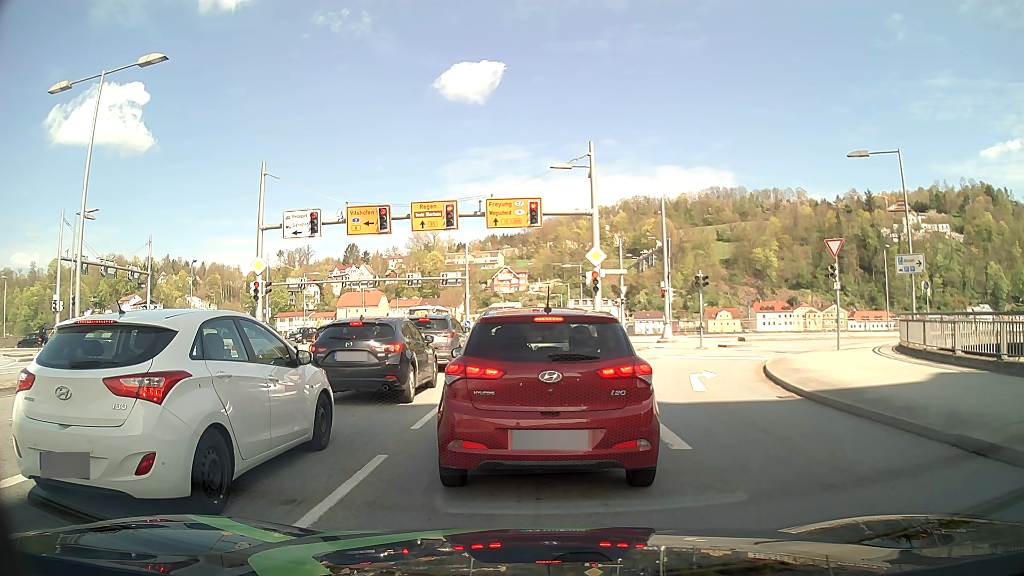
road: primary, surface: asphalt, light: Day
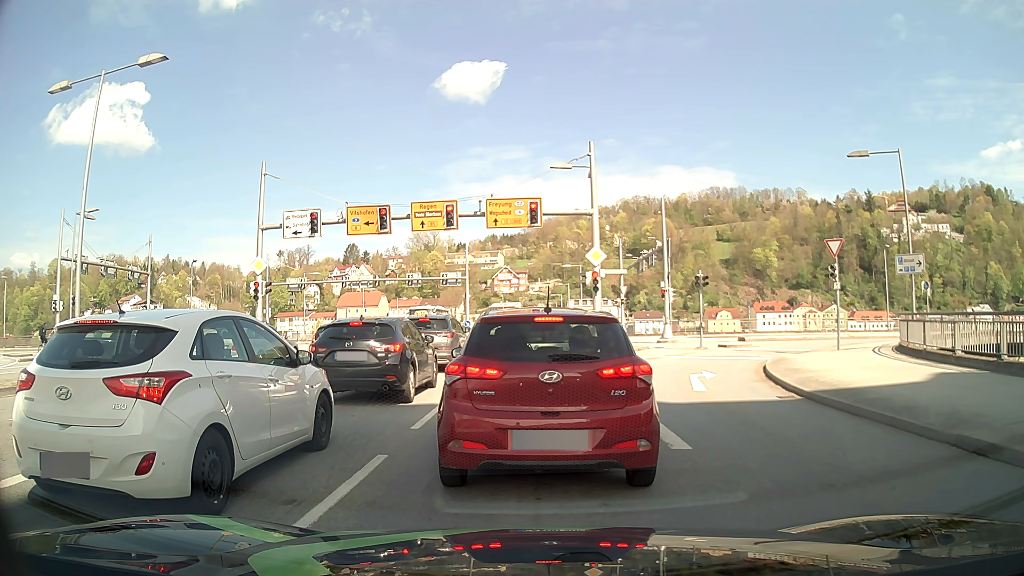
(0.0, 0.0) m; 0°
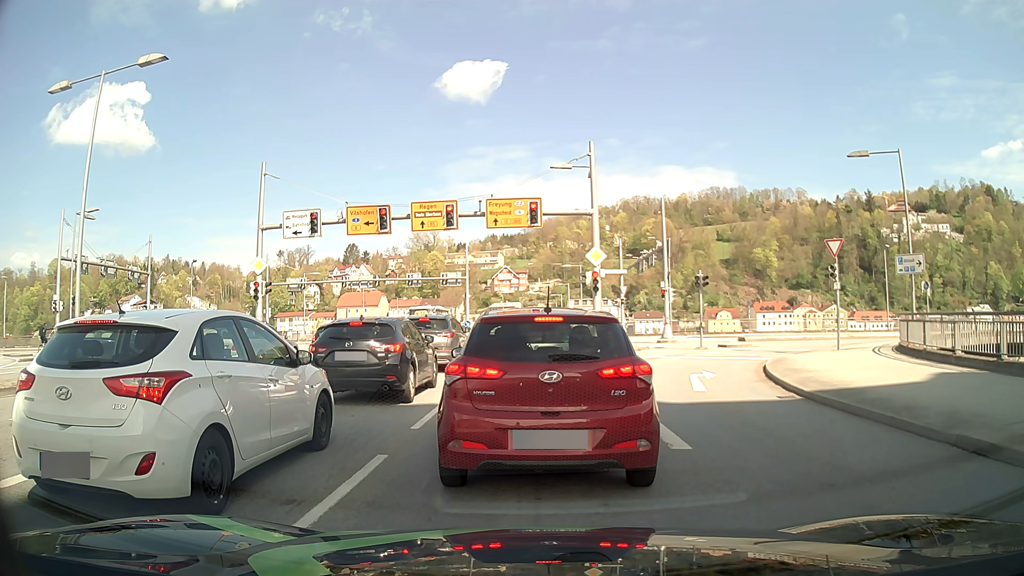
(0.0, 0.0) m; 0°
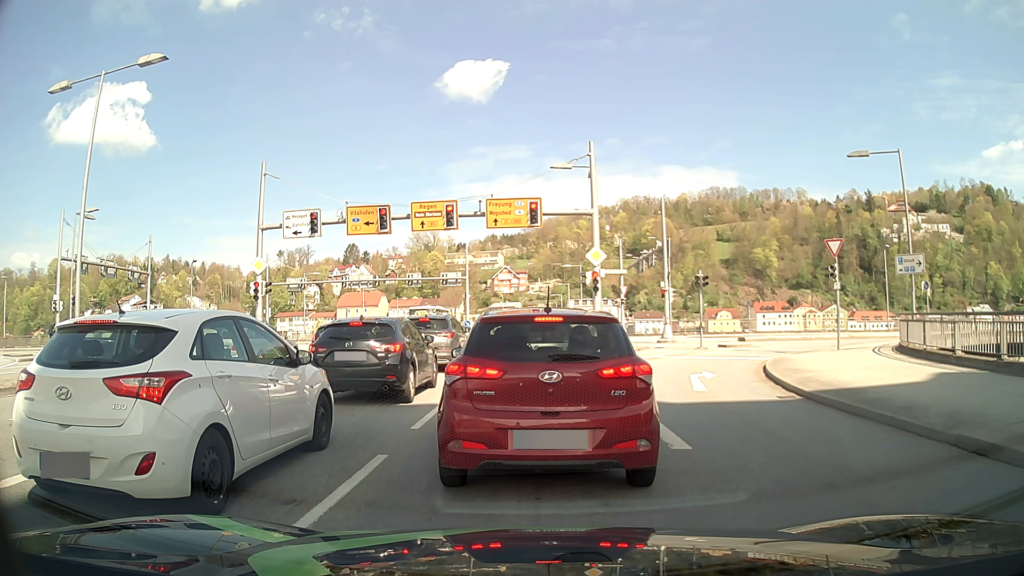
(0.0, 0.0) m; 0°
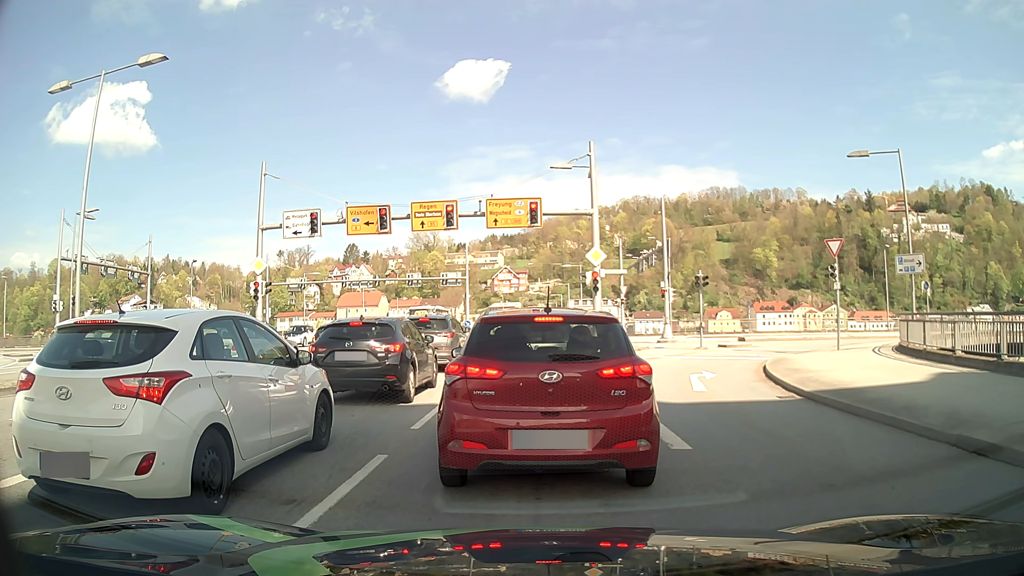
(0.0, 0.0) m; 0°
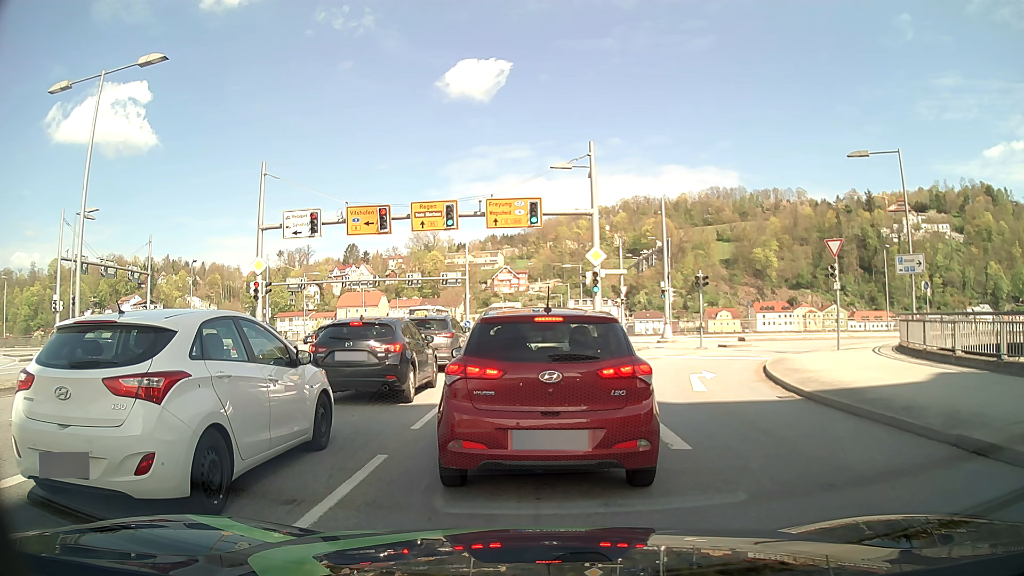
(0.0, 0.0) m; 0°
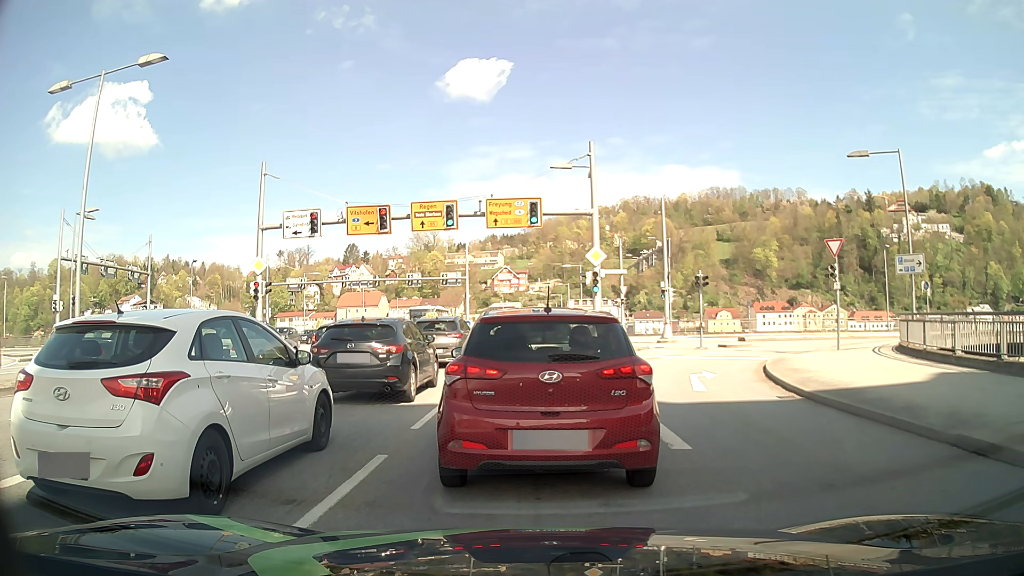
(0.0, 0.0) m; 0°
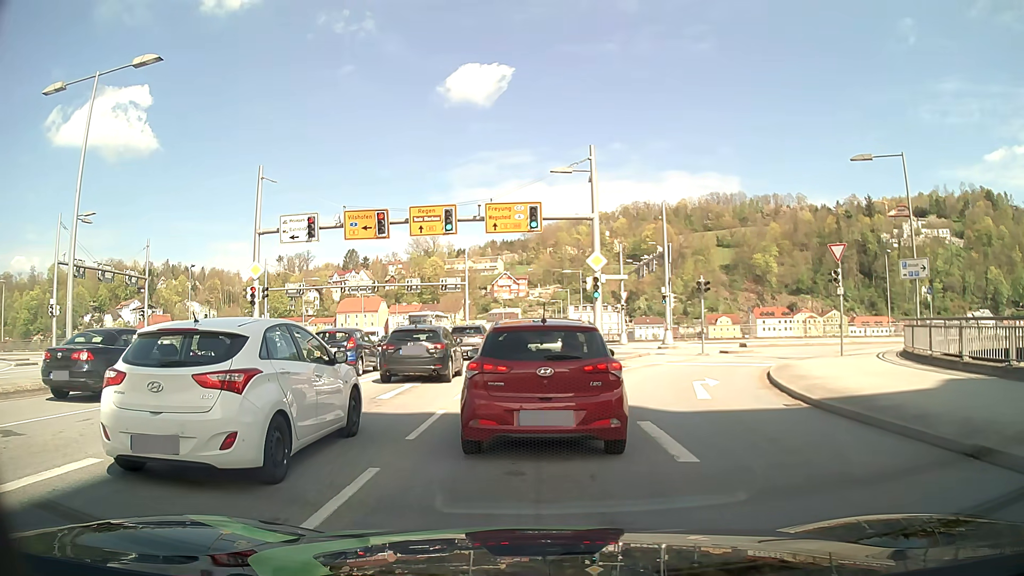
(0.0, +0.4) m; 0°
